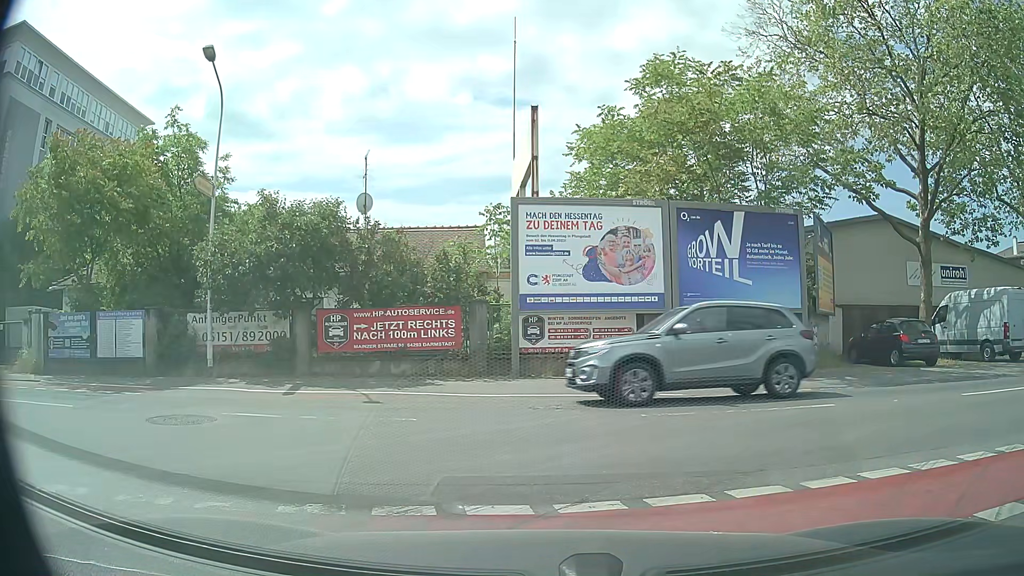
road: tertiary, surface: asphalt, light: Day
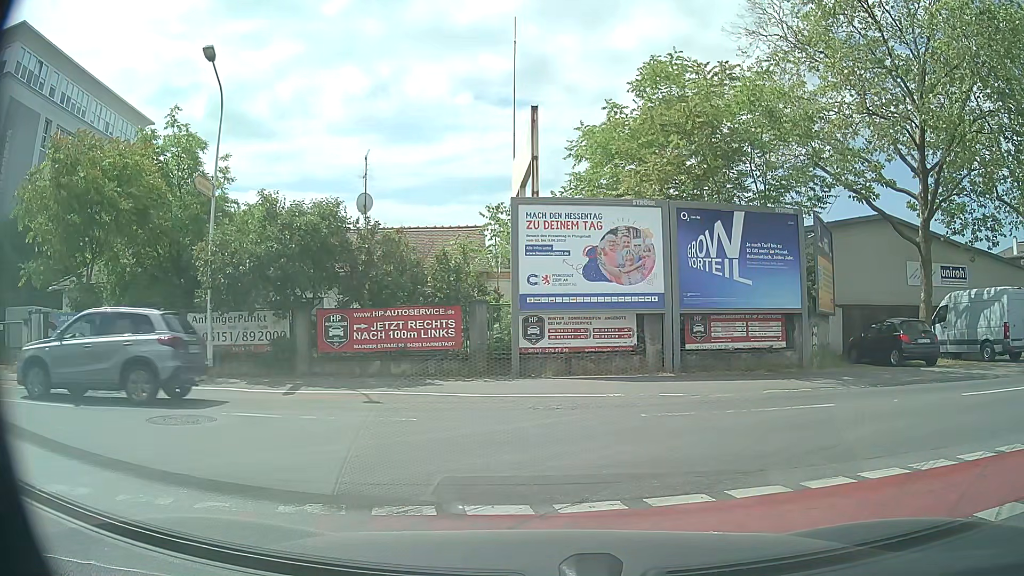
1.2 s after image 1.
(0.0, 0.0) m; 0°
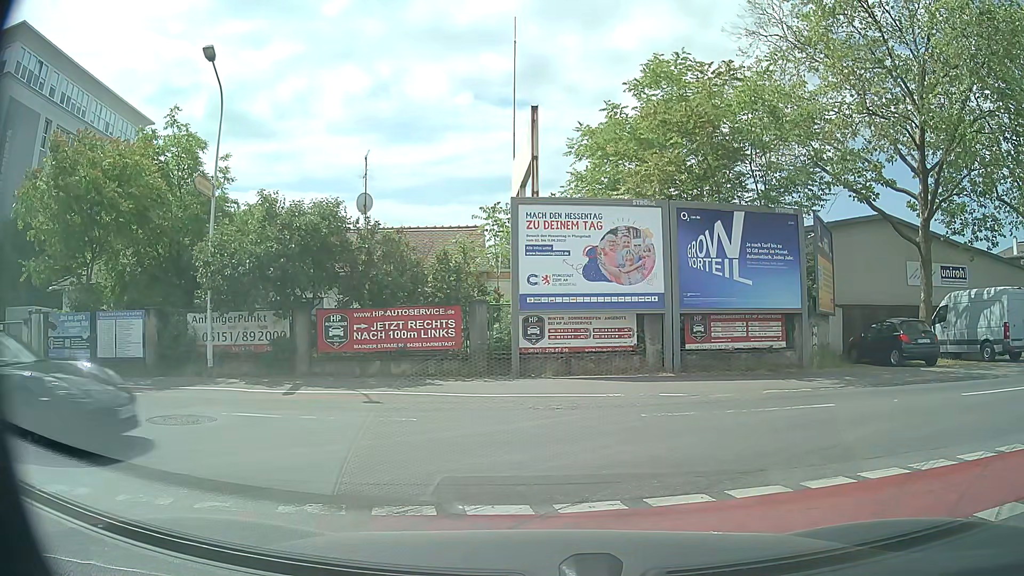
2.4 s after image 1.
(0.0, 0.0) m; 0°
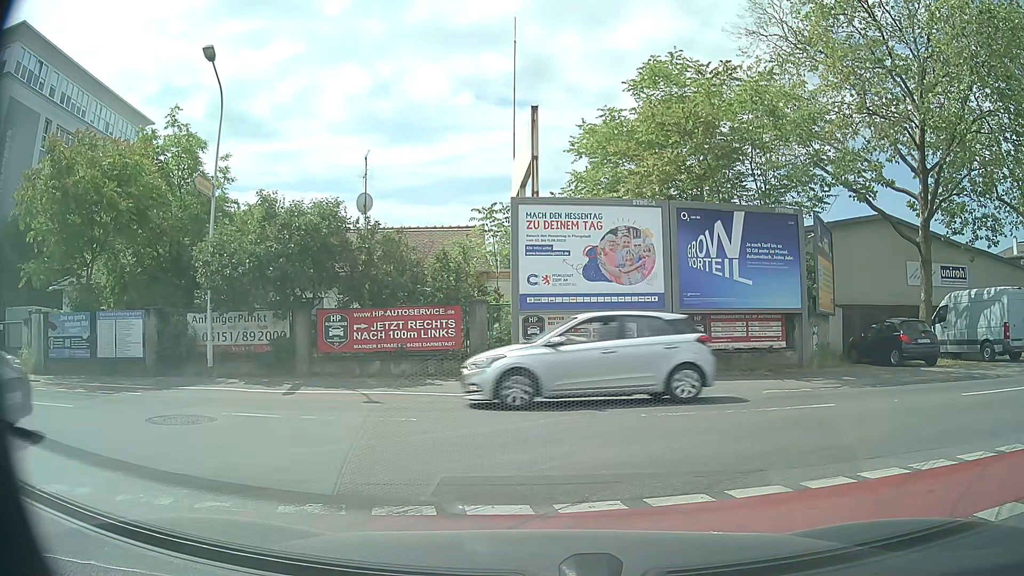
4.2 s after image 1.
(0.0, 0.0) m; 0°
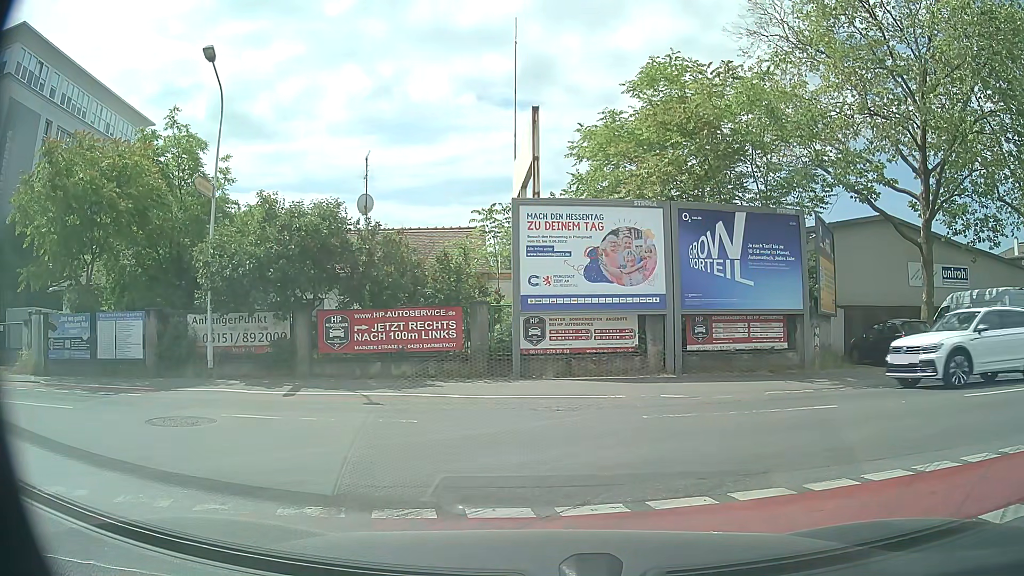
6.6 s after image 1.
(0.0, +0.1) m; 0°
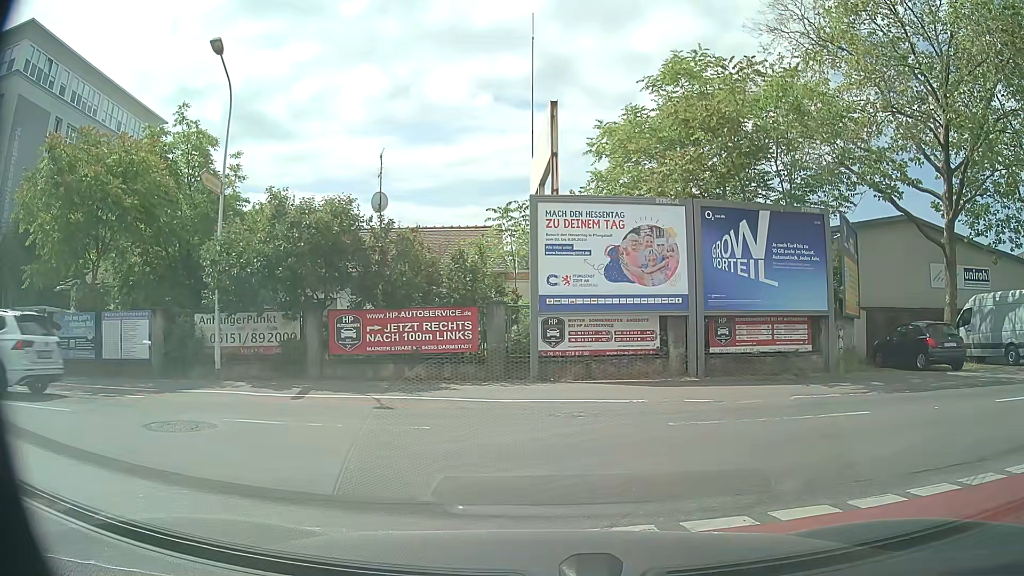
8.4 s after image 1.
(0.0, +0.5) m; 0°
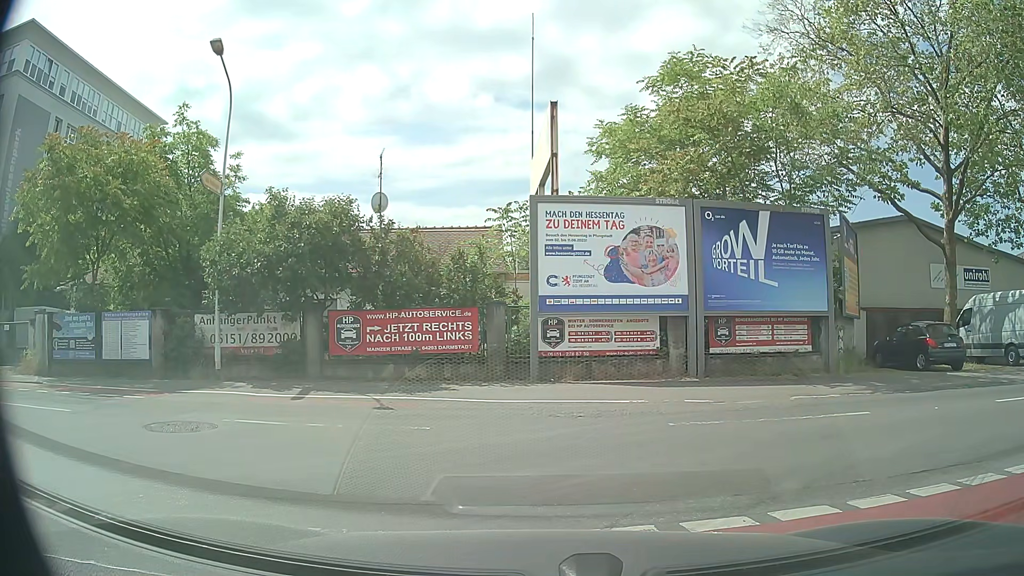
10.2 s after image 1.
(0.0, +0.1) m; 0°
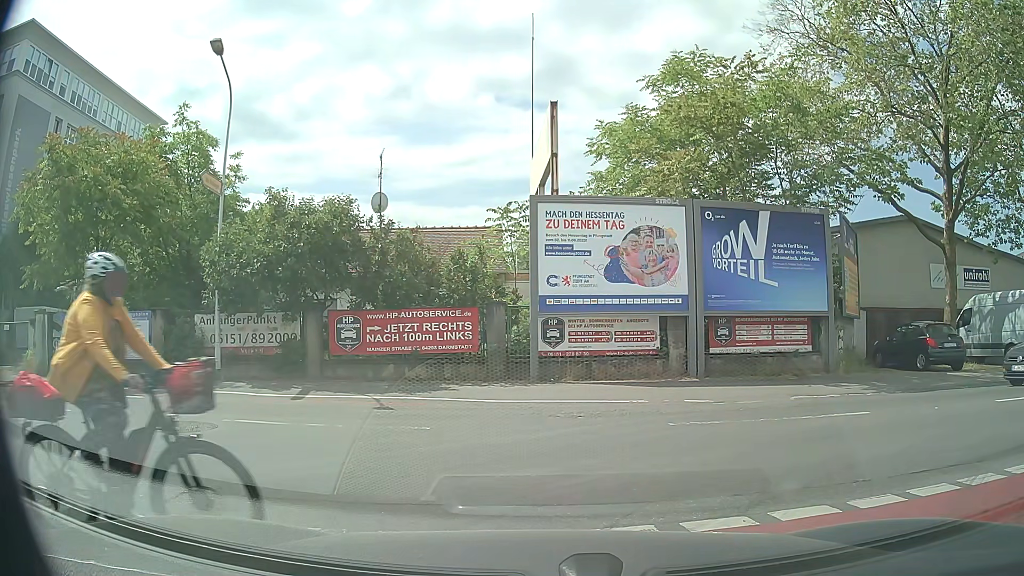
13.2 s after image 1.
(0.0, 0.0) m; 0°
